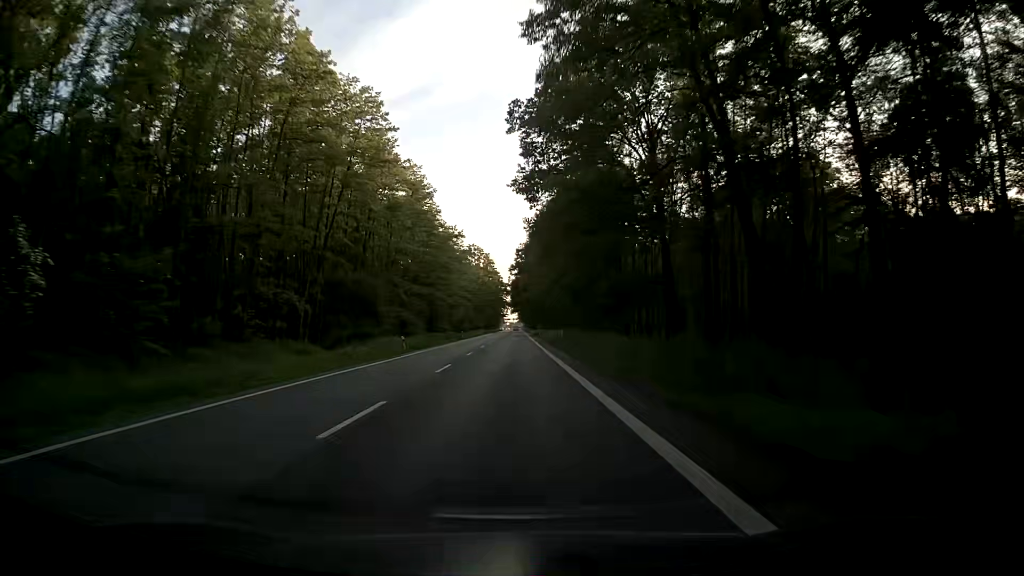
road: secondary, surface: asphalt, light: Day
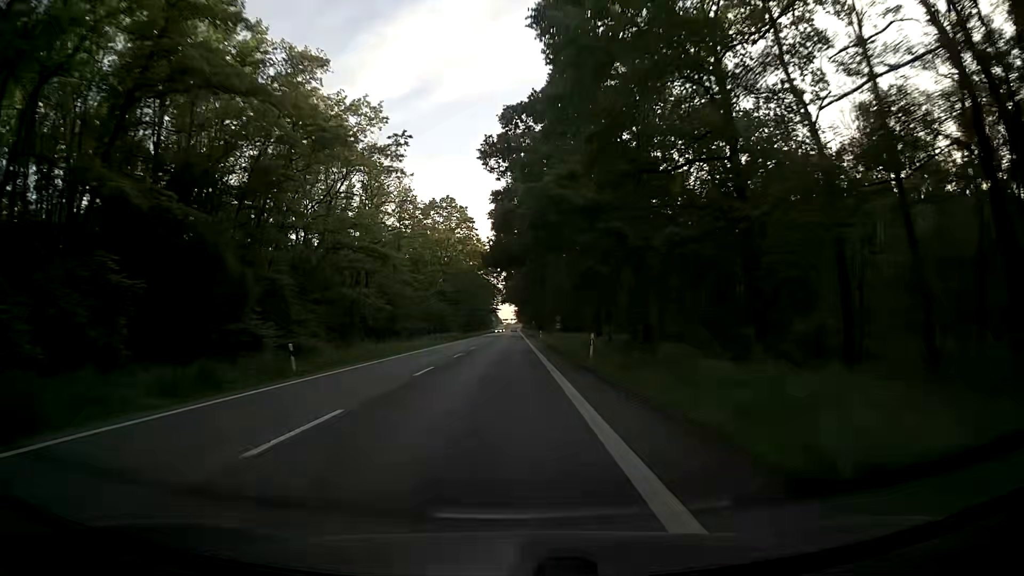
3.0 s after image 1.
(+0.5, +74.0) m; +1°
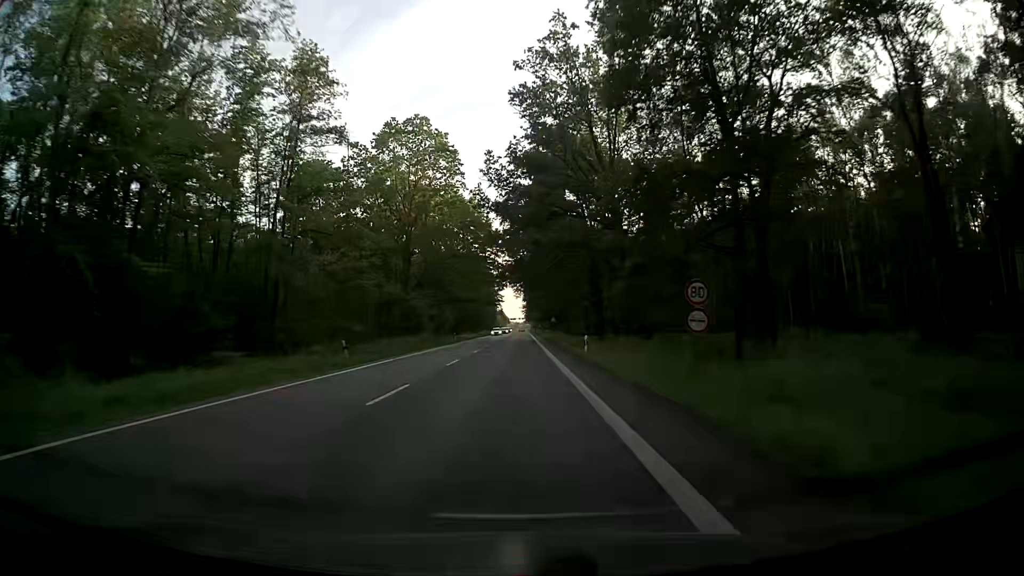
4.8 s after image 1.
(-0.4, +43.8) m; -1°
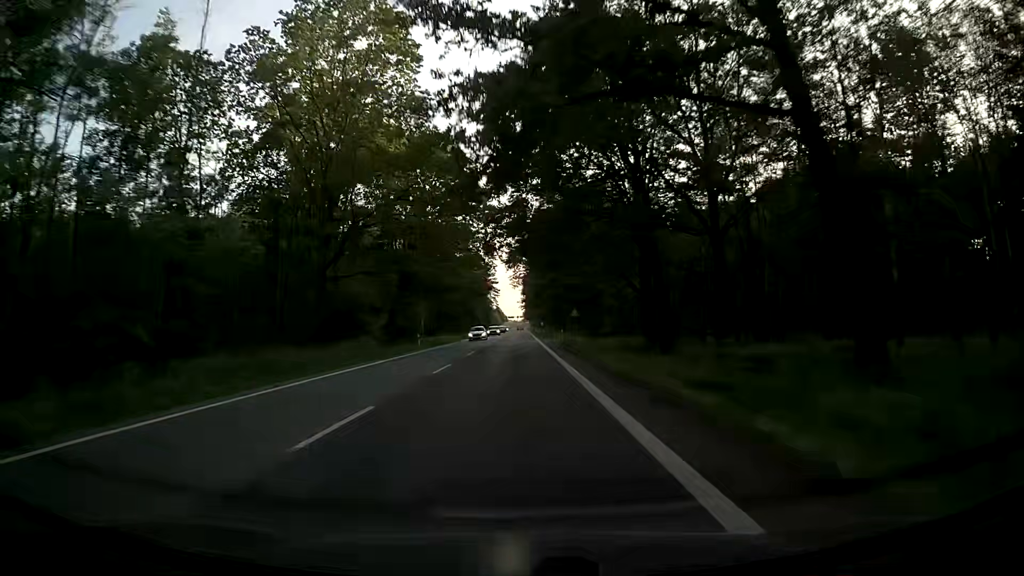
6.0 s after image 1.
(0.0, +28.9) m; 0°
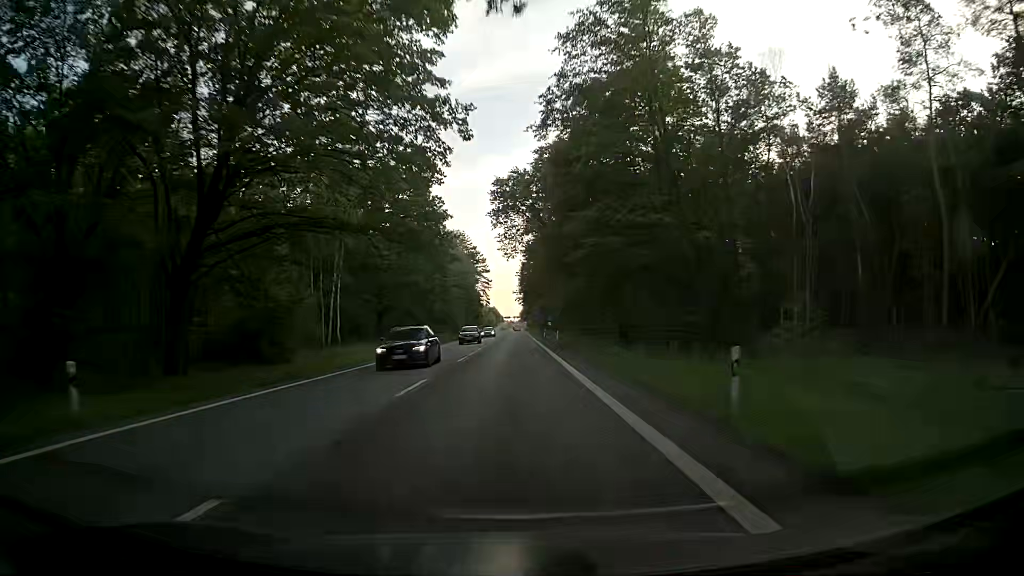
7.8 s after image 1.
(+0.1, +42.8) m; 0°
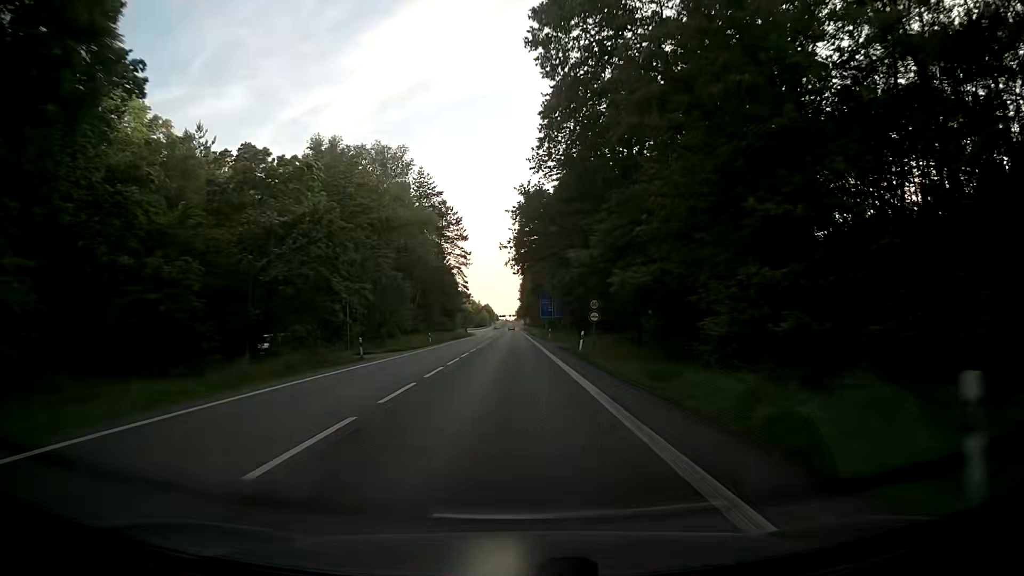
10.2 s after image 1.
(+0.2, +56.1) m; +1°
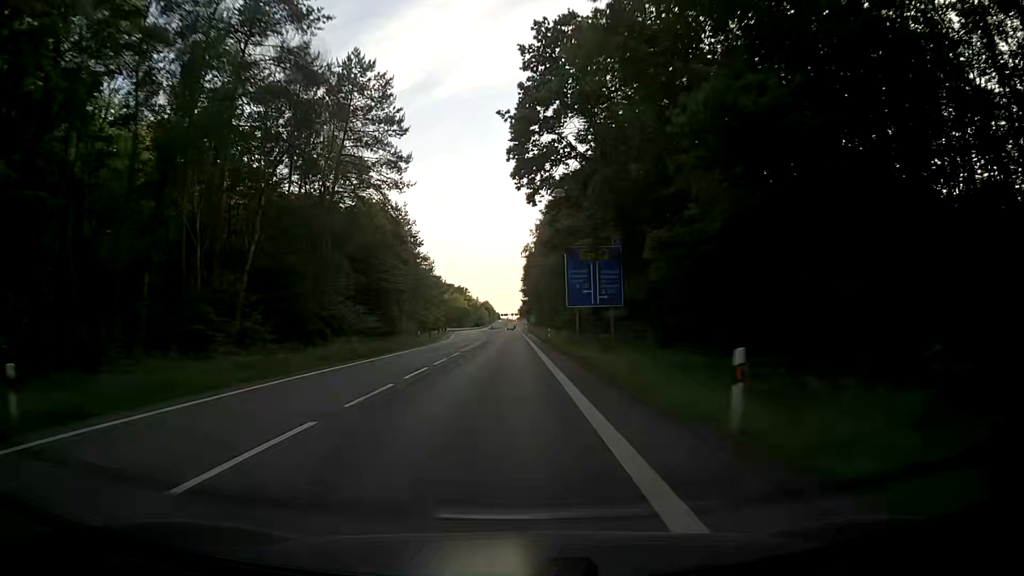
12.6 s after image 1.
(0.0, +55.1) m; 0°
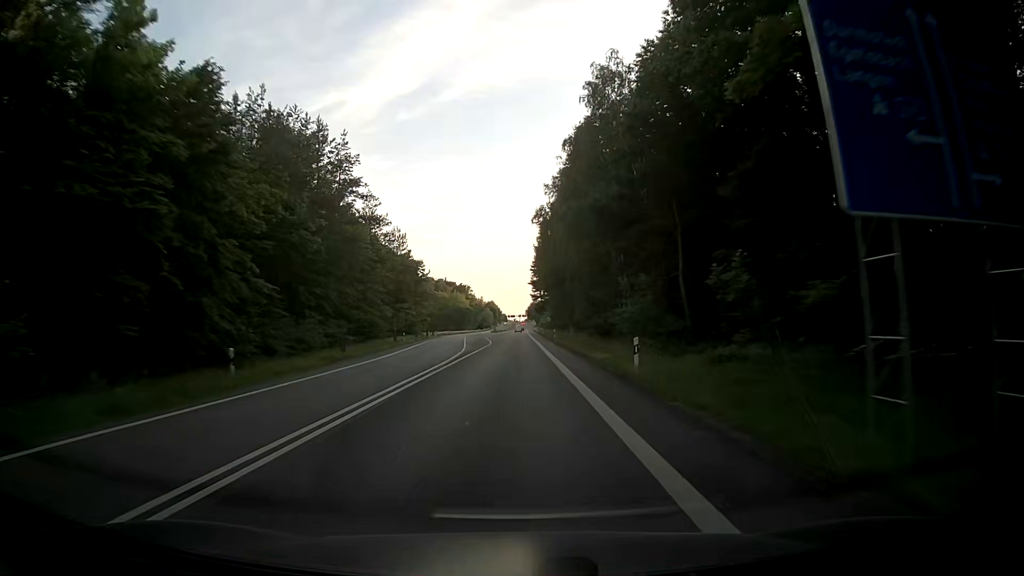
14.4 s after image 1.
(-0.4, +40.9) m; -1°
(0, +10) (0, +20) (0, +30) (0, +40) (0, +50) (0, +60) (+1, +70) (+1, +80) (+1, +90) (0, +100) m
